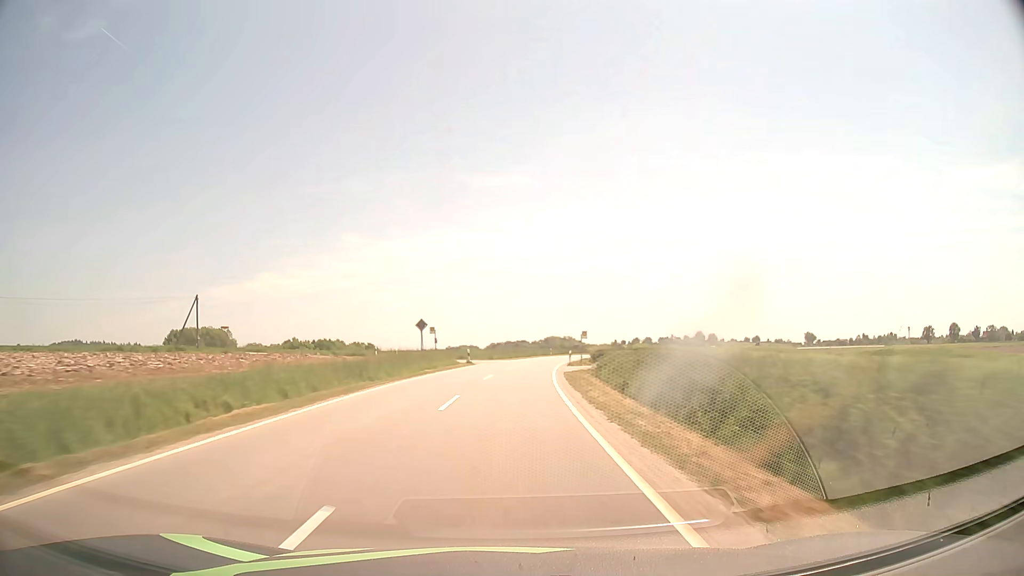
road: tertiary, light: Day
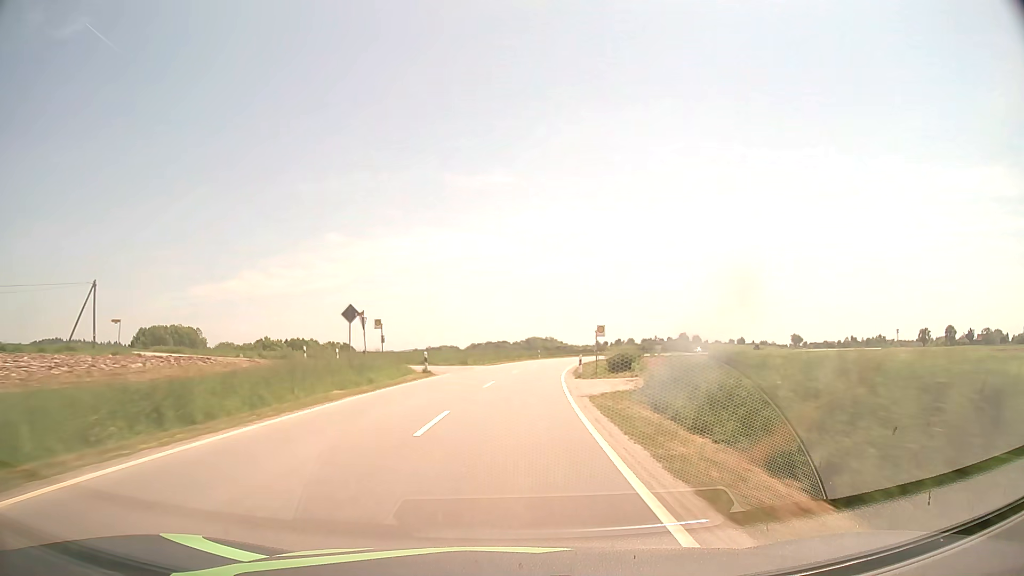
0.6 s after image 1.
(+0.2, +15.8) m; +1°
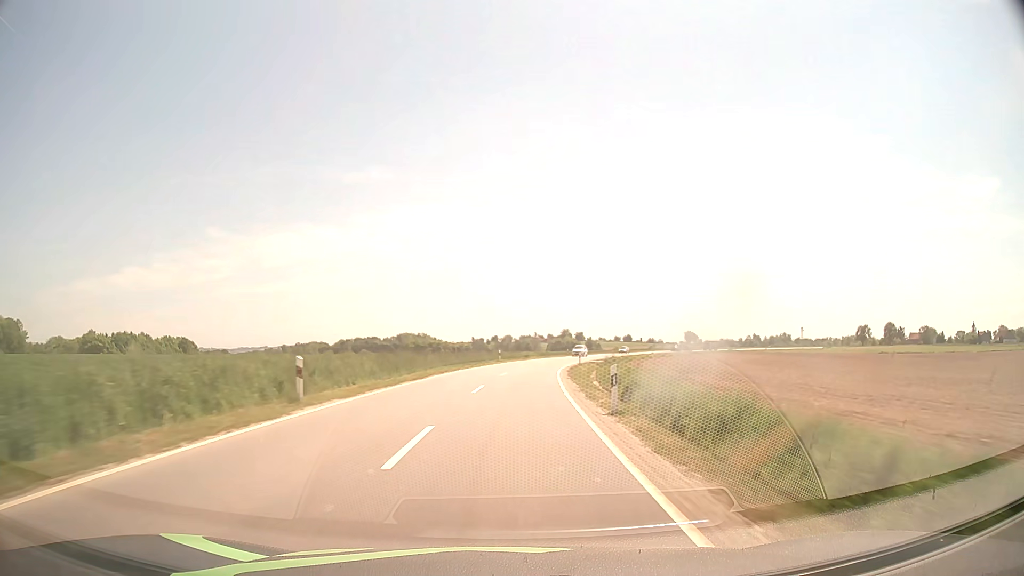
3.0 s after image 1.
(+5.9, +62.9) m; +11°
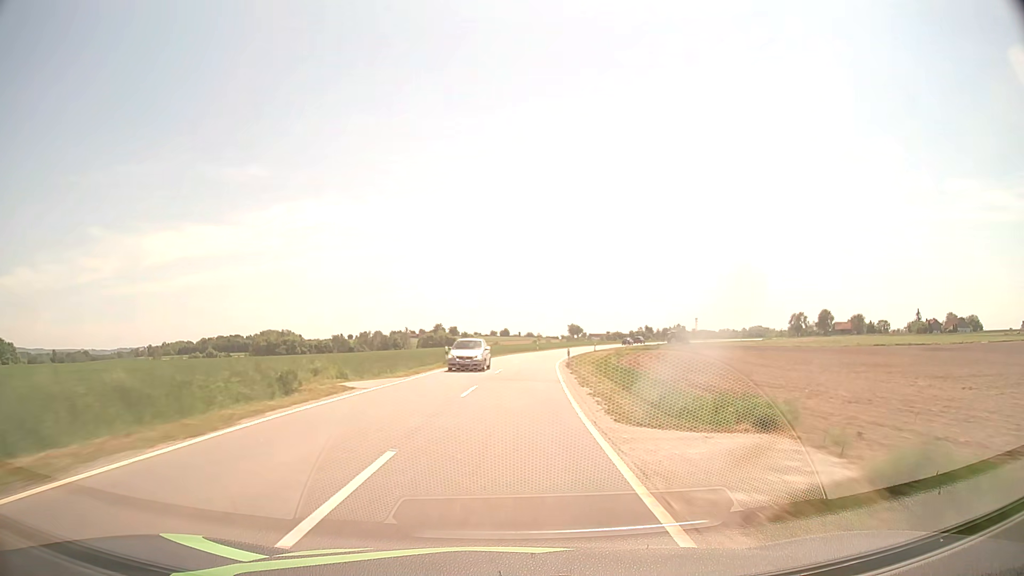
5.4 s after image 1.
(+5.6, +63.1) m; +11°
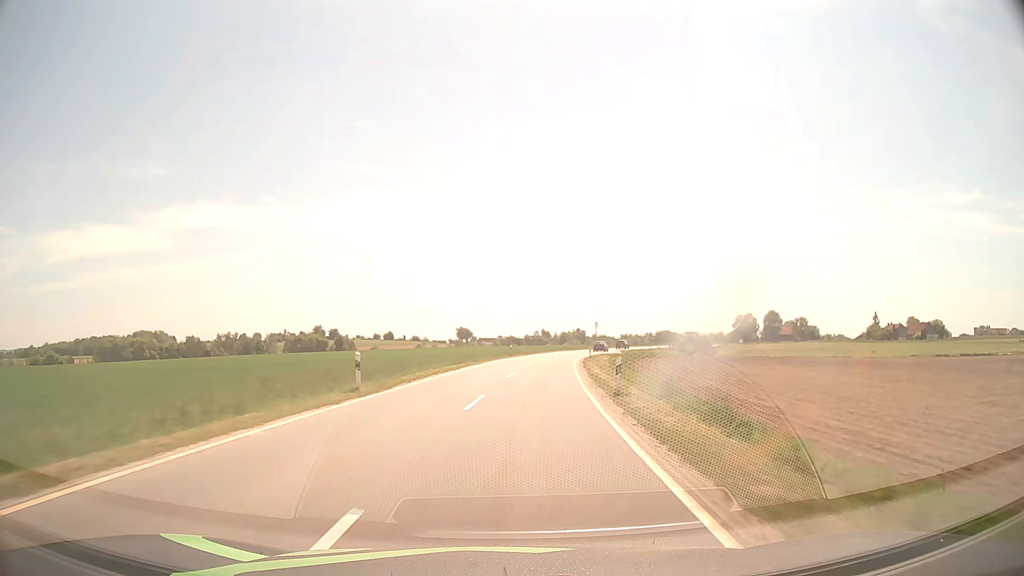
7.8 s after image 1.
(+5.0, +63.1) m; +9°
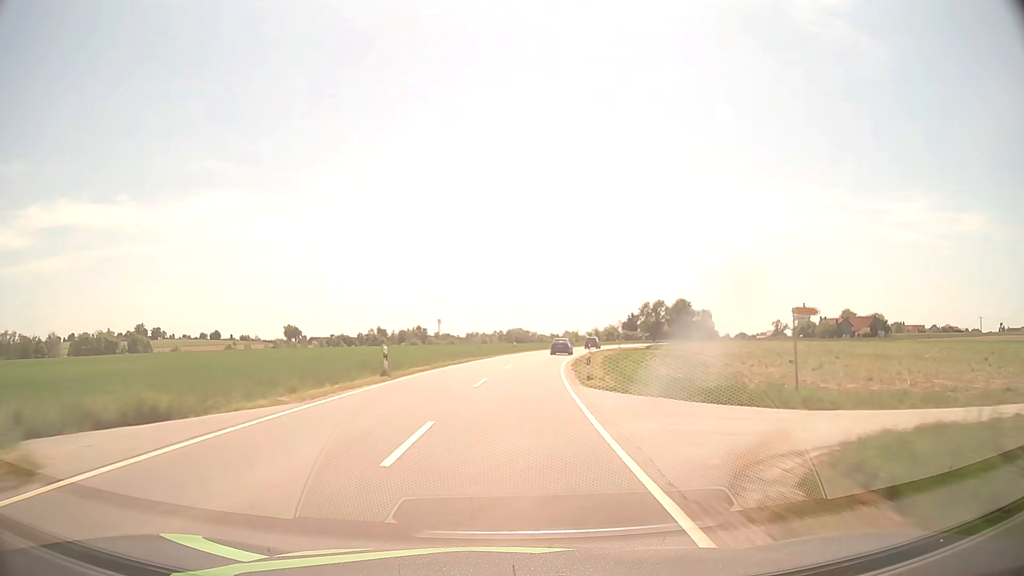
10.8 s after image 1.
(+9.5, +78.1) m; +13°
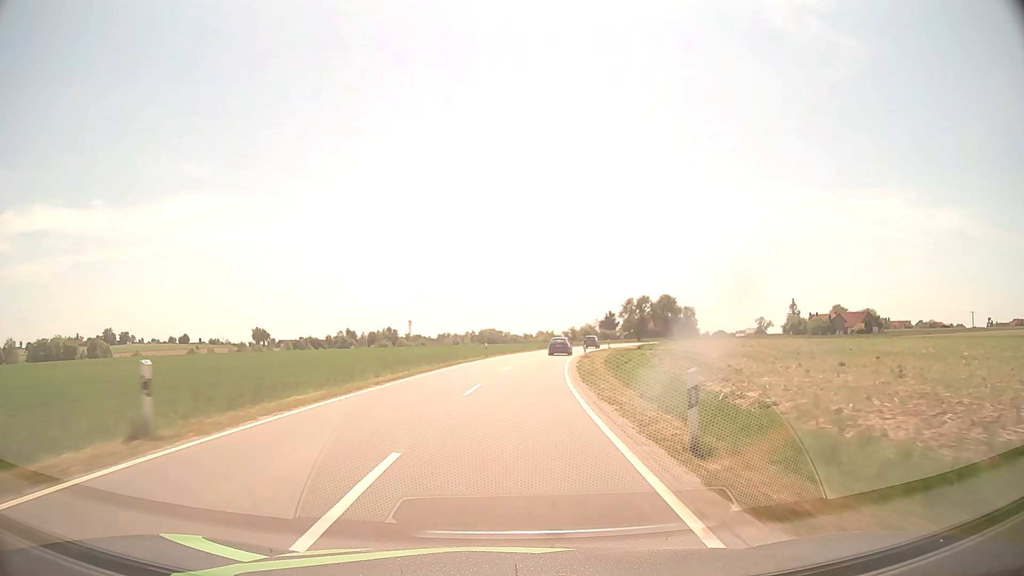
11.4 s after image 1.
(+0.3, +15.1) m; +3°
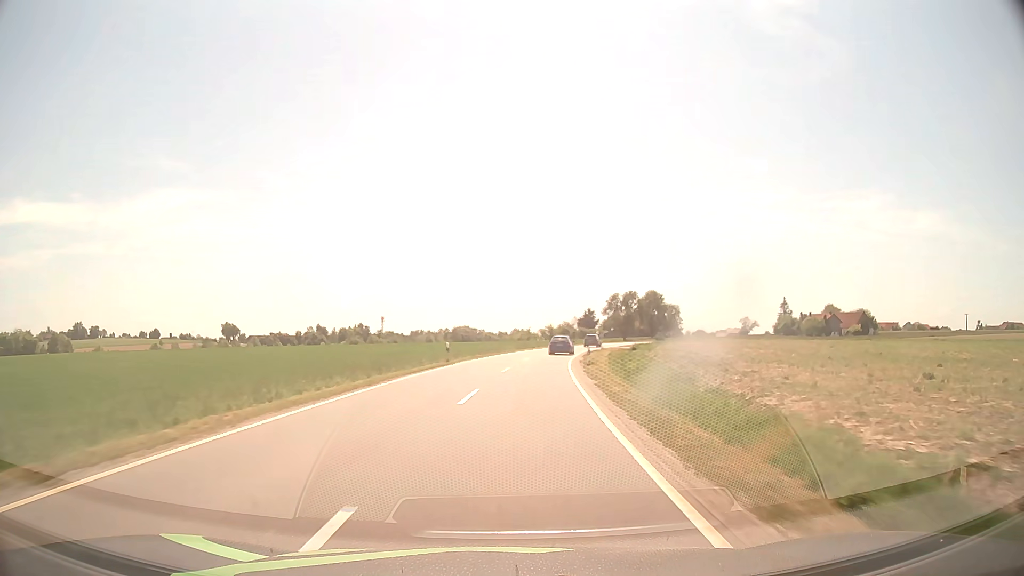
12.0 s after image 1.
(+0.2, +14.5) m; +2°
(0, +10) (+1, +20) (+1, +30) (+2, +40) (+4, +50) (+5, +60) (+7, +69) (+9, +79) (+12, +89) (+15, +99) m
